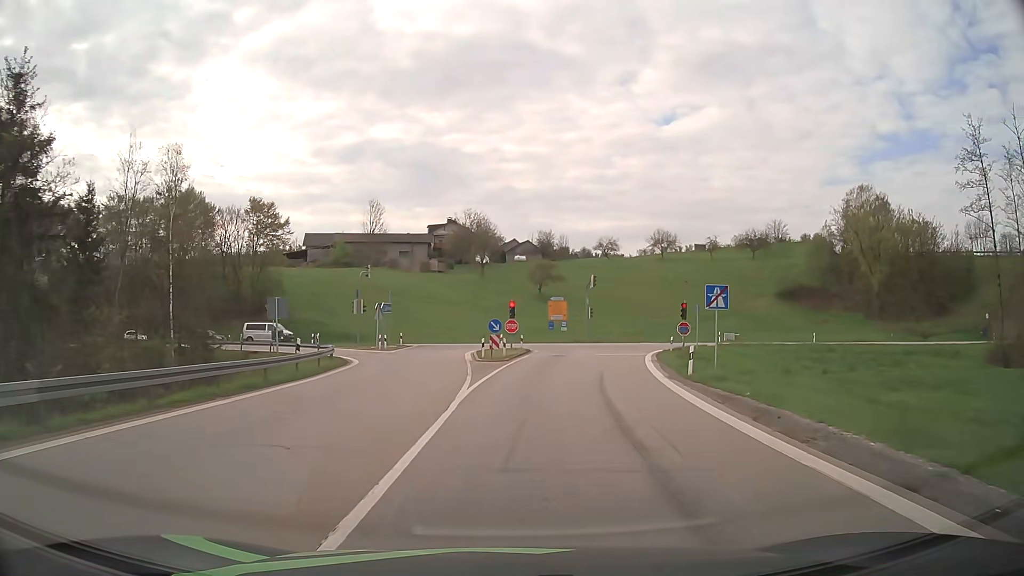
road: motorway_link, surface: asphalt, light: Day
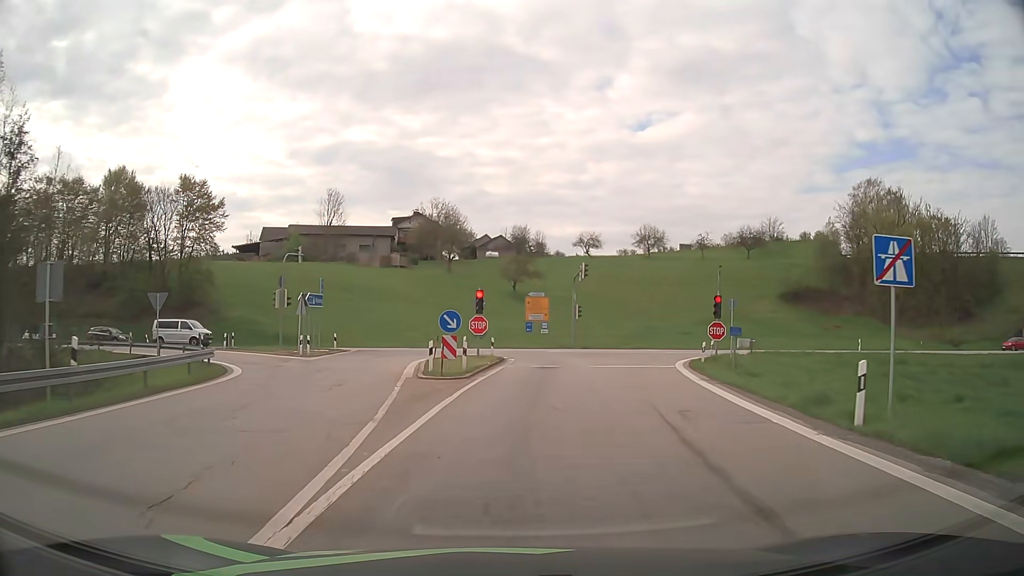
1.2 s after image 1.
(+0.3, +12.7) m; +2°
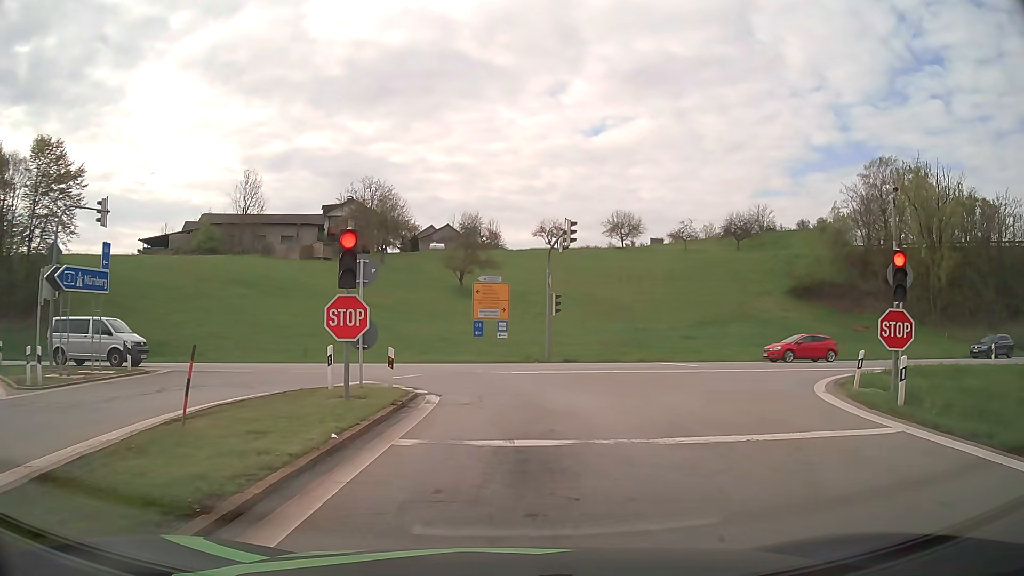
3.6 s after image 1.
(+0.8, +18.9) m; +4°
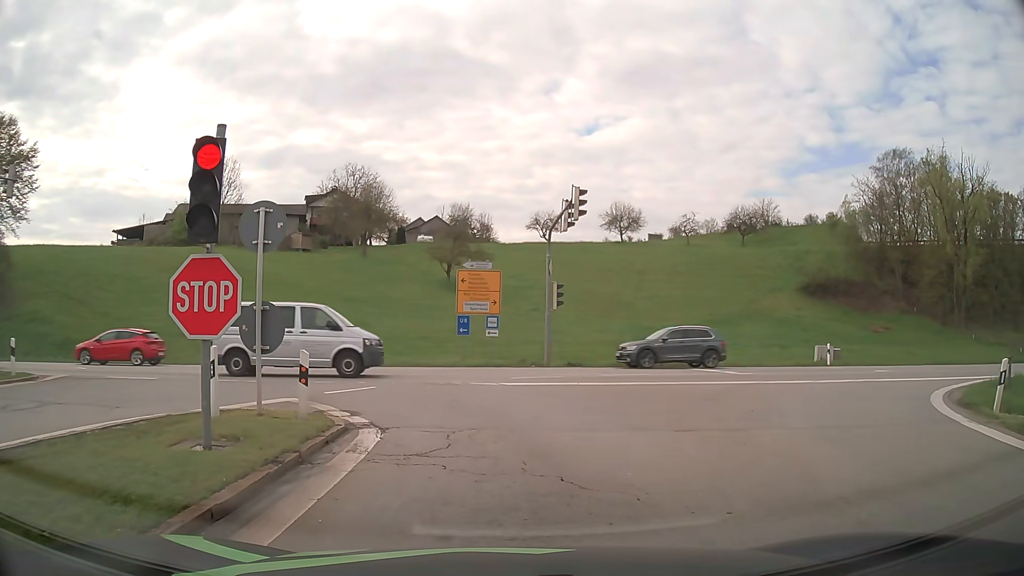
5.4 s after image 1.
(+0.1, +5.5) m; +1°
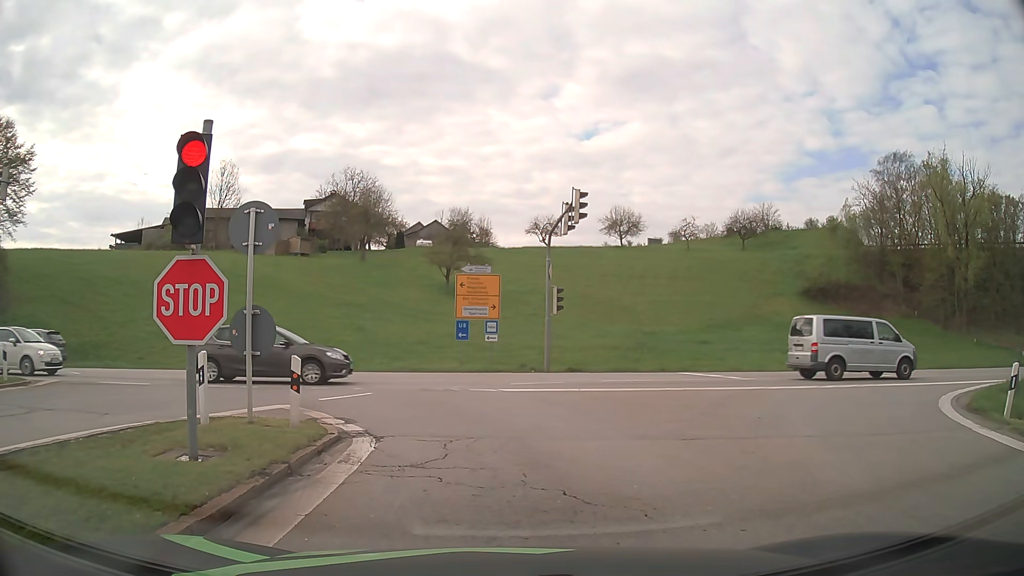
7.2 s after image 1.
(0.0, +0.4) m; 0°
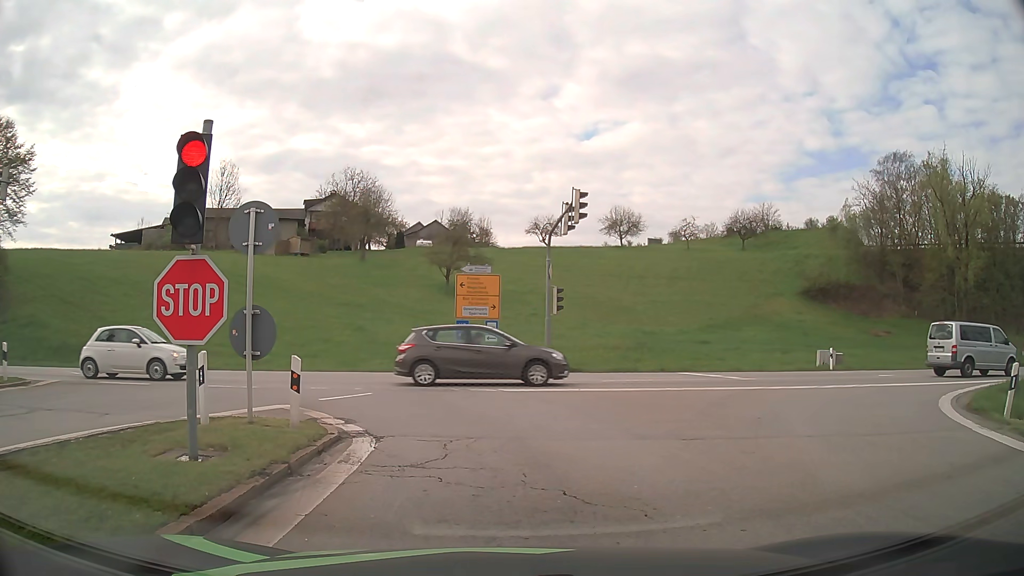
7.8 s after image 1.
(0.0, 0.0) m; 0°
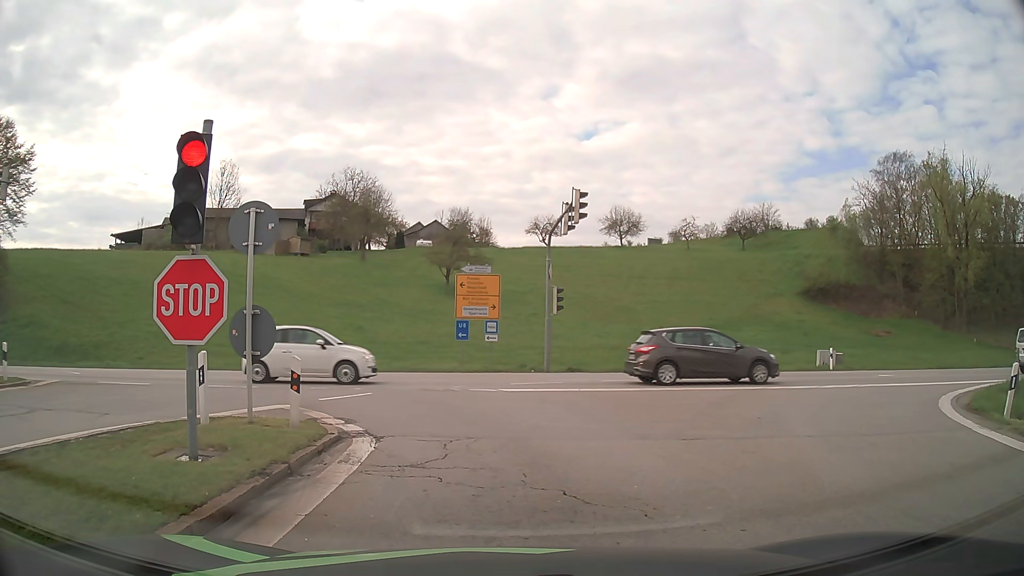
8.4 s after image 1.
(0.0, 0.0) m; 0°
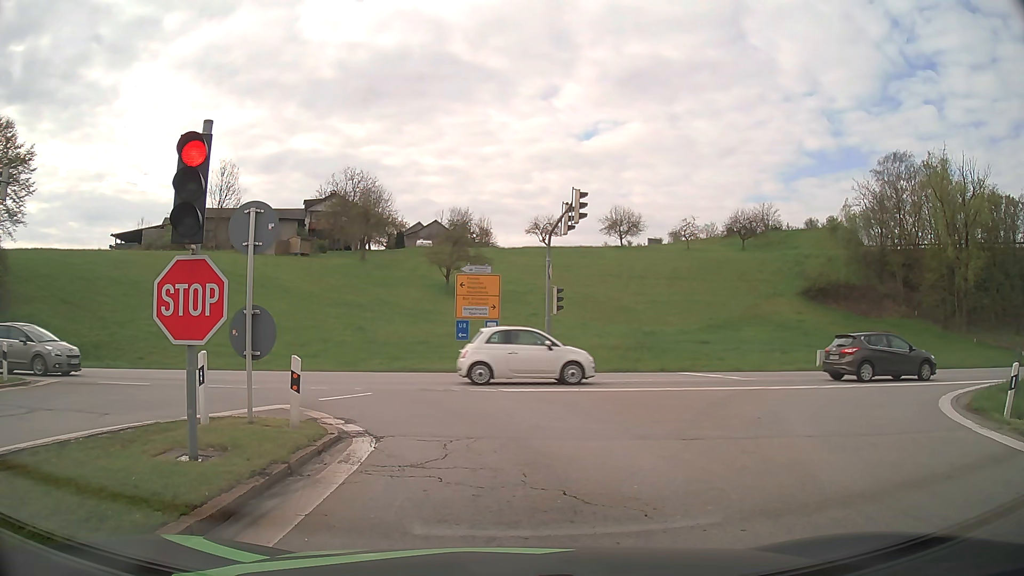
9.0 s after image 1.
(0.0, 0.0) m; 0°
